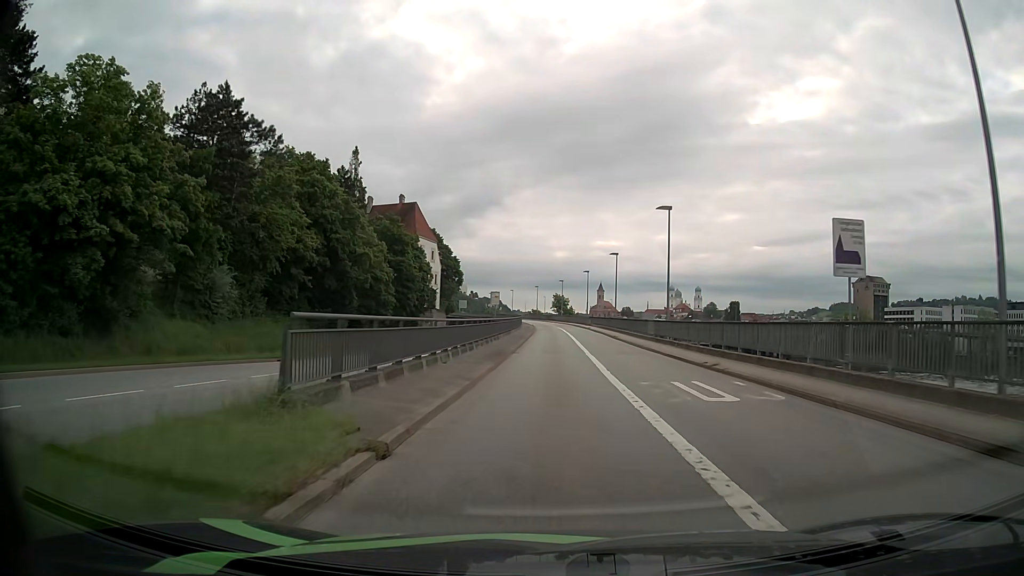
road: primary_link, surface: asphalt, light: Day
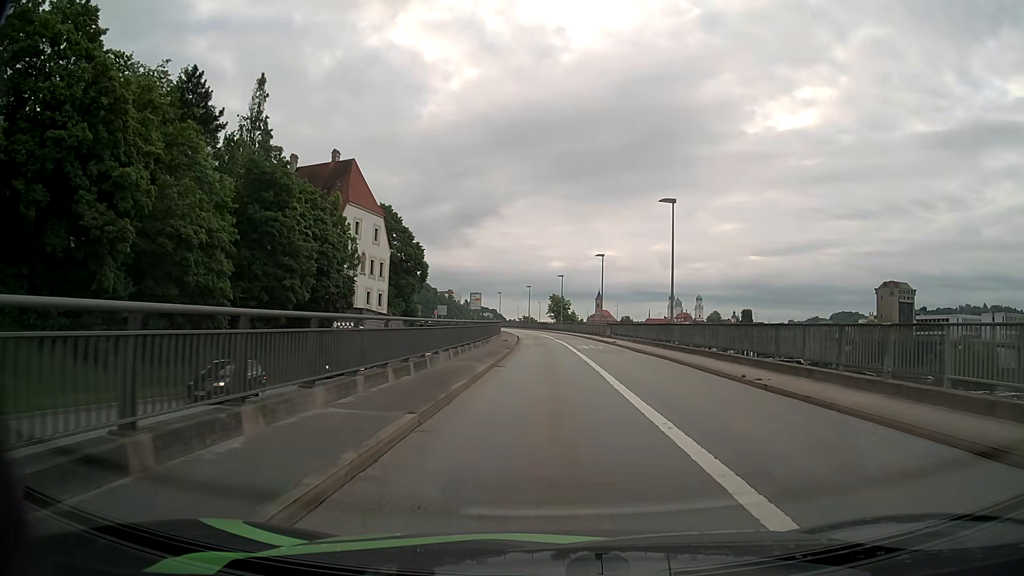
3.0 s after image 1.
(+0.2, +33.7) m; 0°
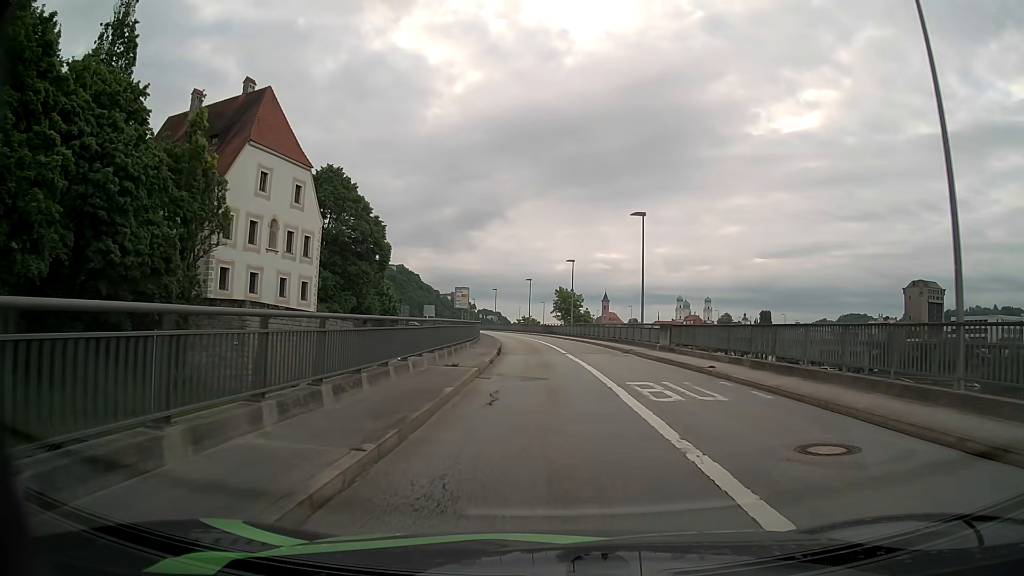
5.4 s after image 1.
(-0.1, +25.6) m; 0°
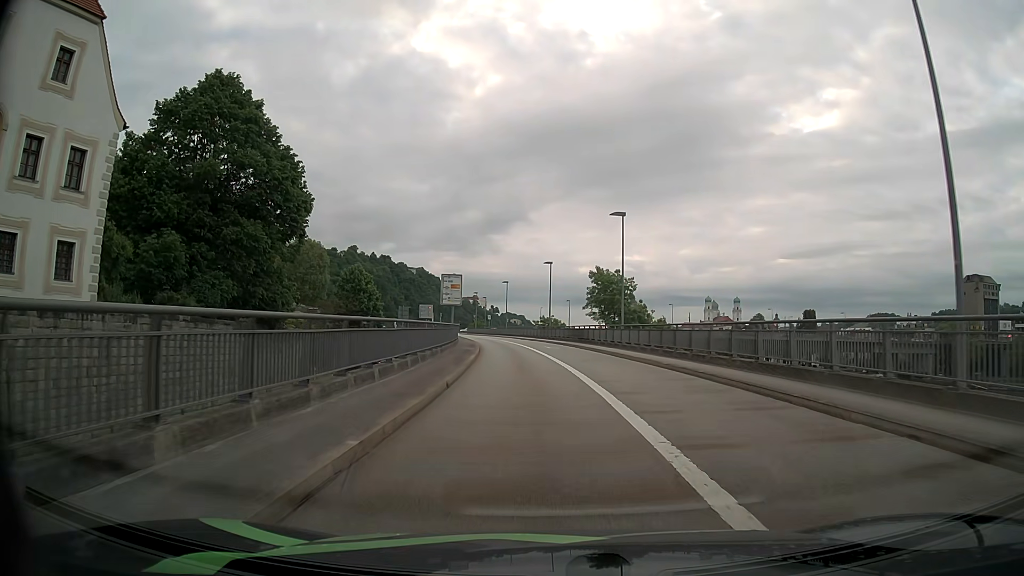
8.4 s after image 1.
(-0.5, +30.3) m; -2°
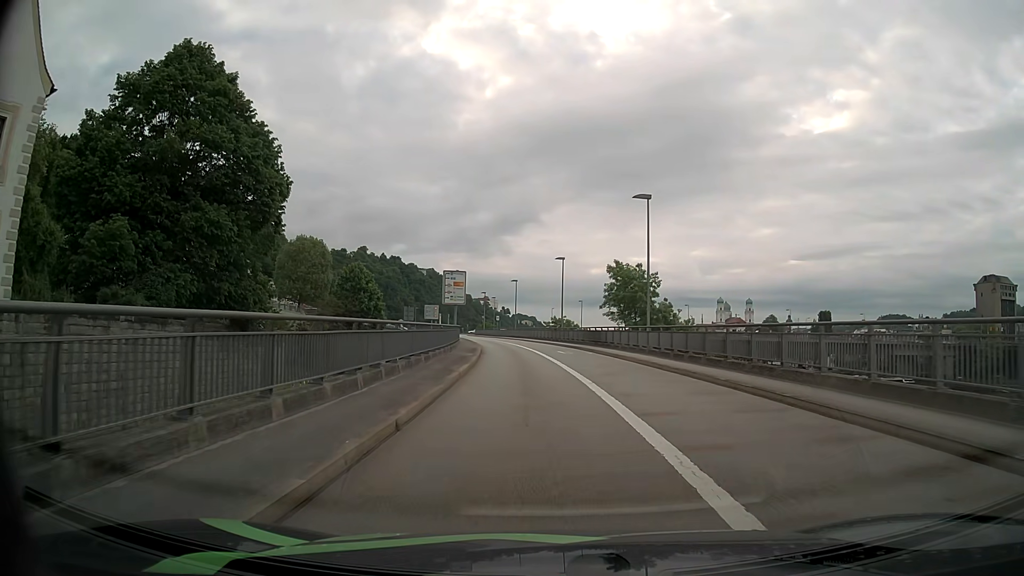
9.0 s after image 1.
(-0.1, +5.8) m; -2°
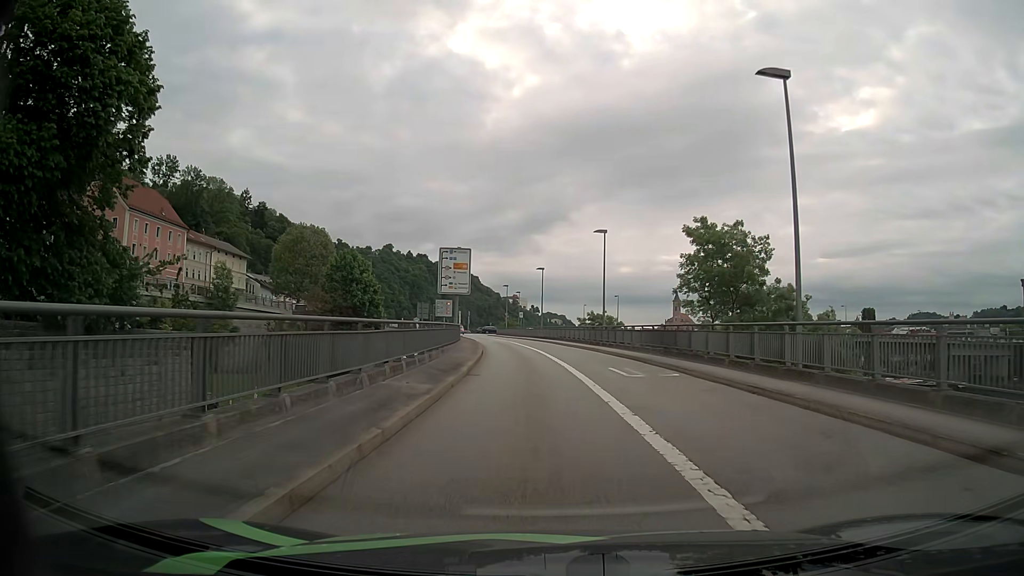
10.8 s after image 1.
(-0.4, +17.2) m; -2°
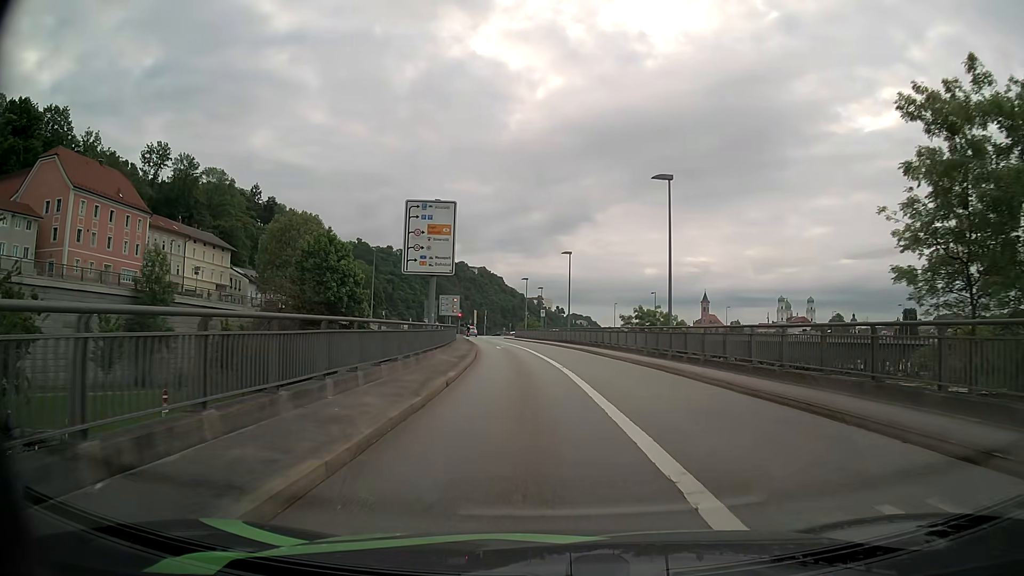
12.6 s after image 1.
(-0.3, +17.3) m; -2°
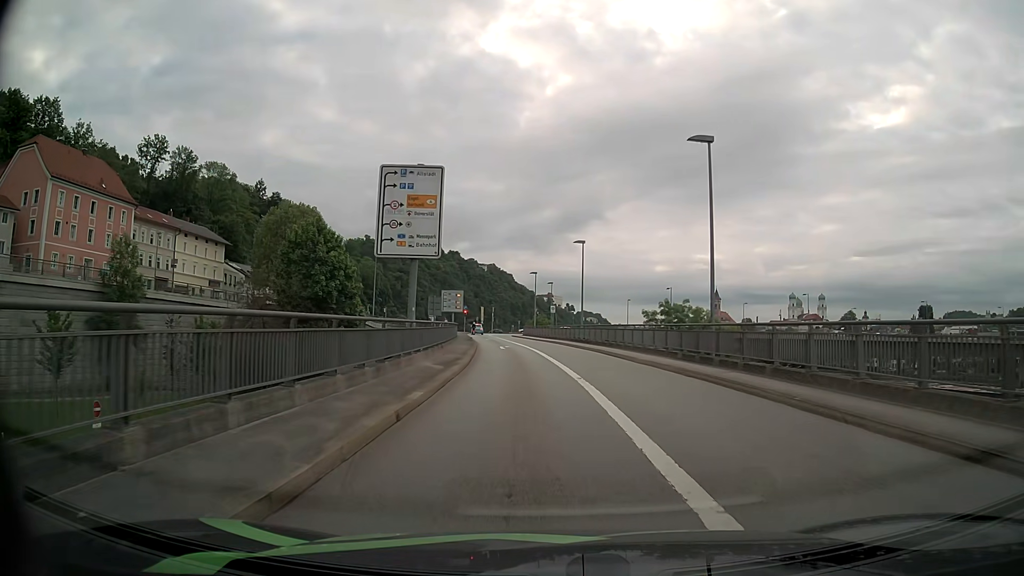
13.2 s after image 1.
(0.0, +5.9) m; 0°
(0, +10) (-1, +20) (-1, +30) (-2, +40) (-4, +50) (-5, +60) (-7, +70) (-8, +80) (-9, +89) (-10, +99) m
